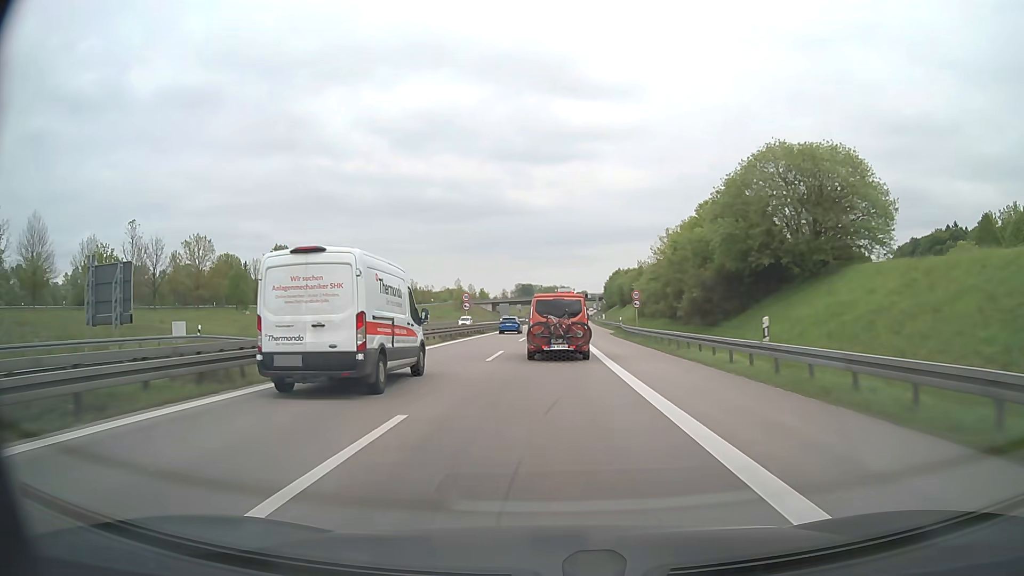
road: motorway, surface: asphalt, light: Day
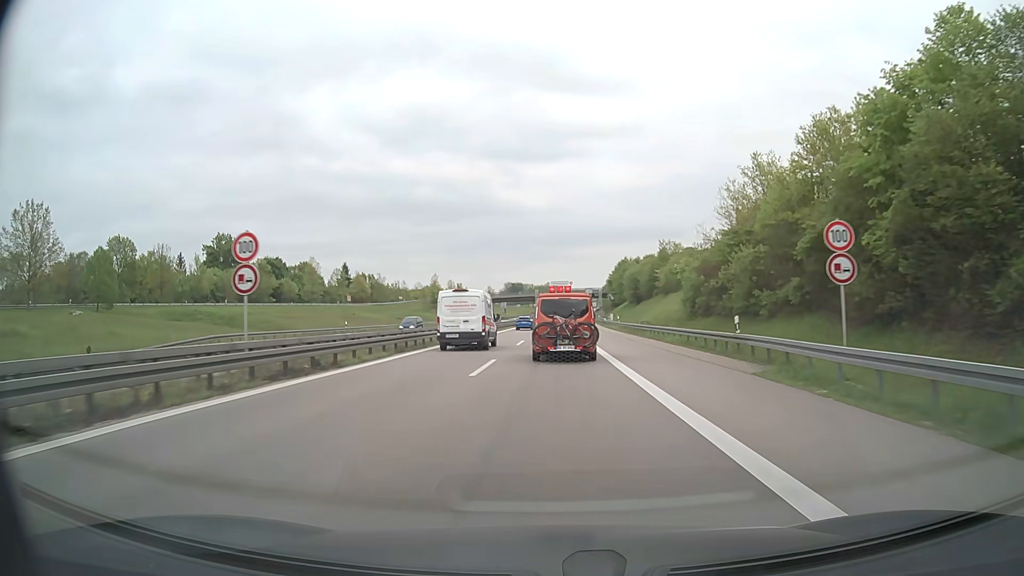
(+0.3, +41.8) m; +1°
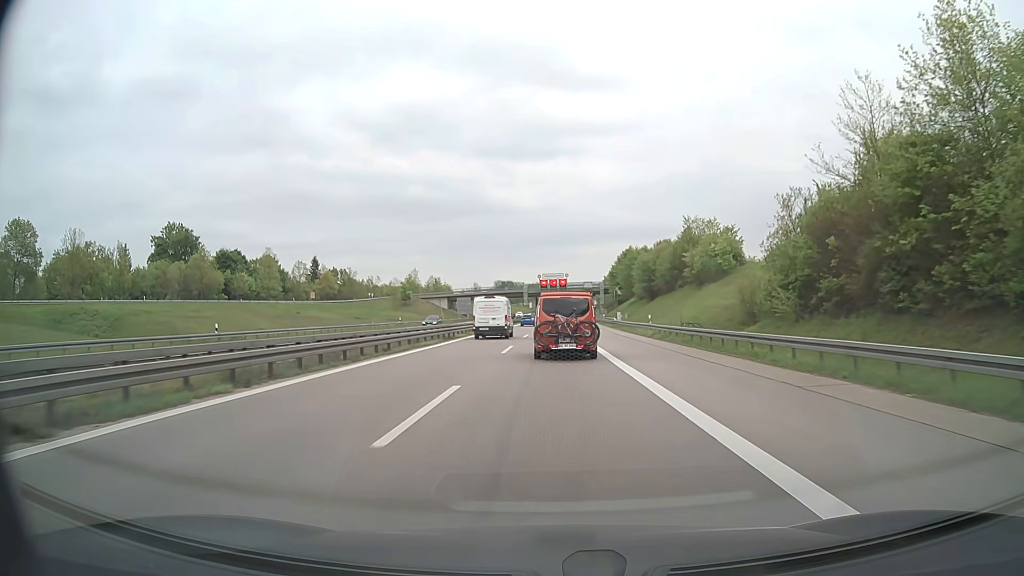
(+0.2, +27.0) m; +1°
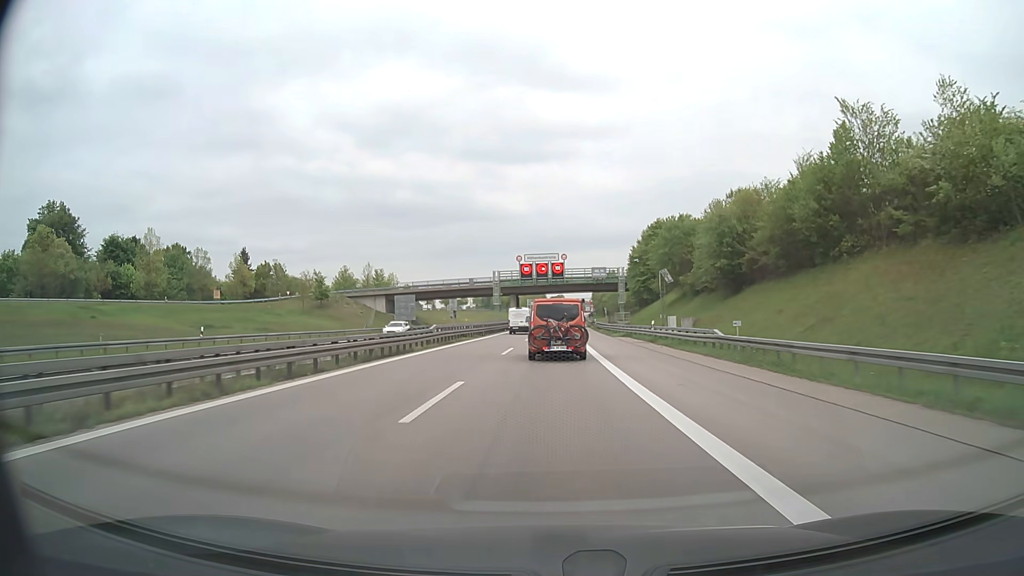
(+0.6, +52.4) m; +1°
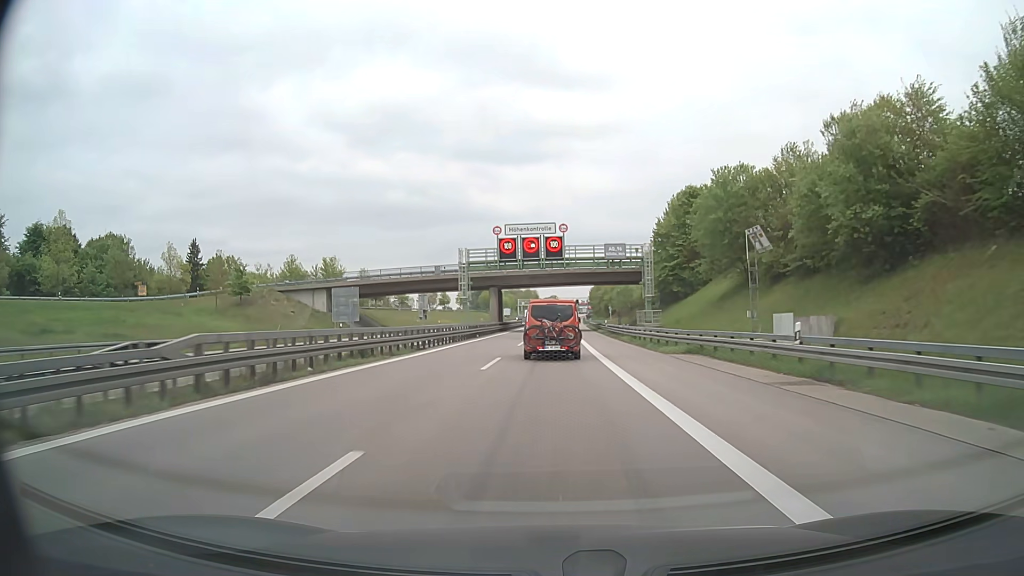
(+0.1, +26.7) m; 0°
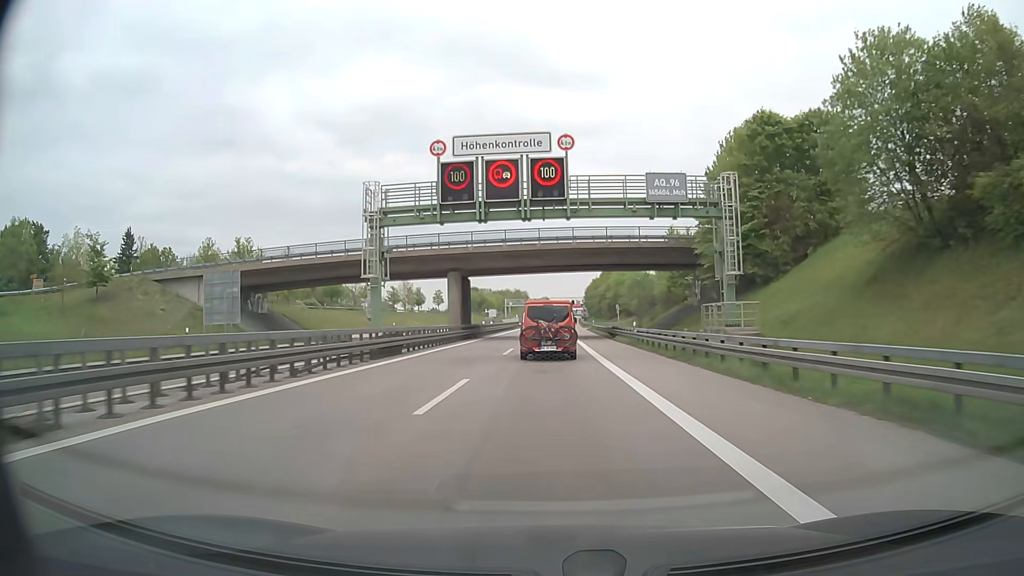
(+0.2, +27.4) m; +1°
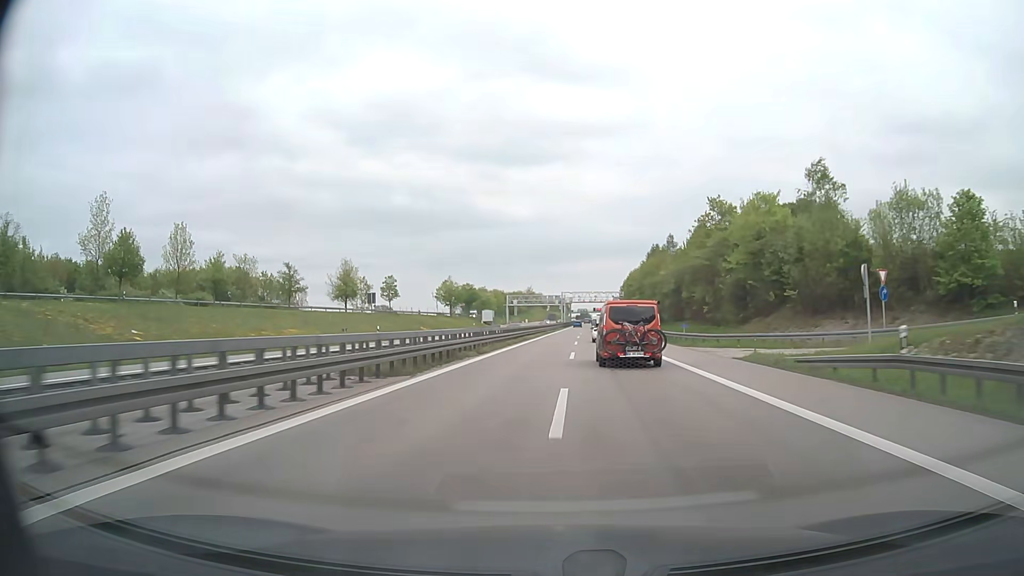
(-0.8, +75.0) m; -1°
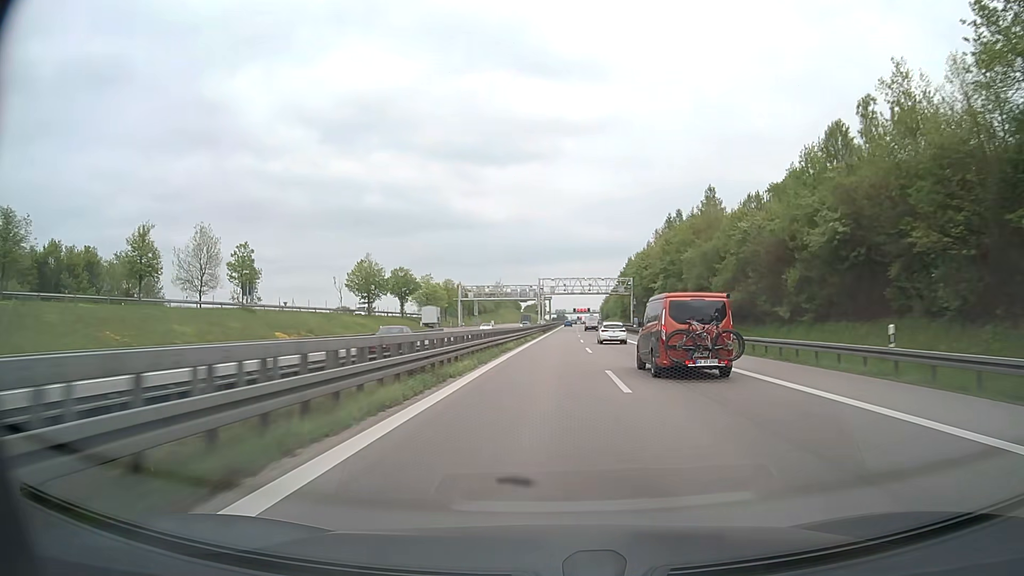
(+0.6, +49.9) m; +2°
(0, +10) (0, +20) (0, +30) (+1, +40) (+1, +50) (+1, +60) (+2, +70) (+2, +80) (+3, +90) (+3, +100) m
